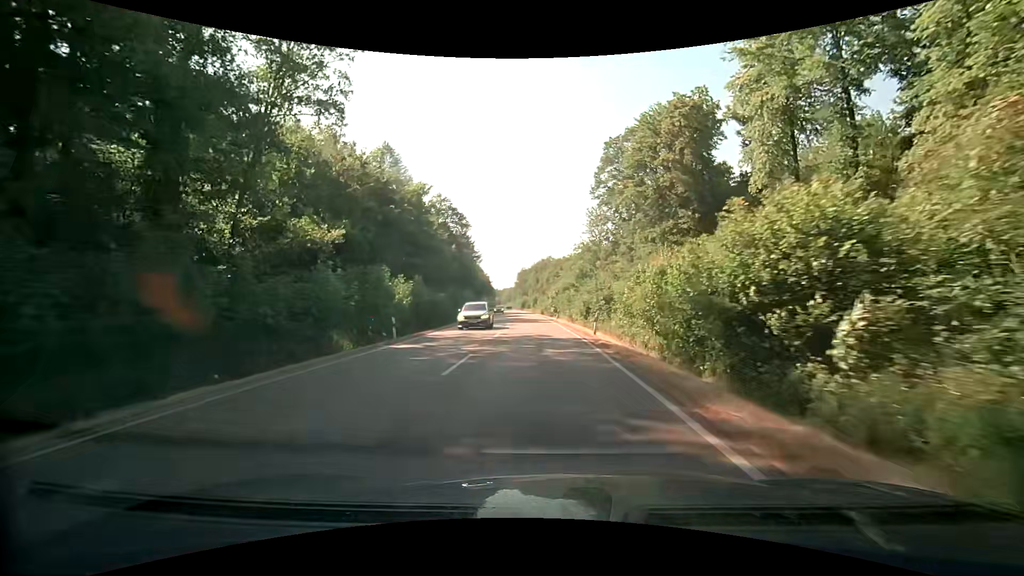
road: secondary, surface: asphalt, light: Day
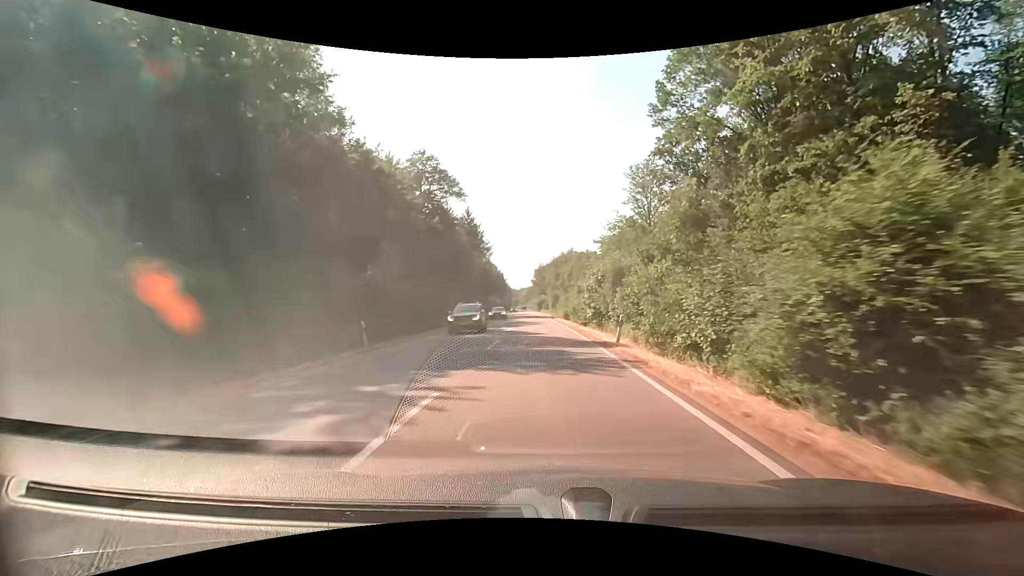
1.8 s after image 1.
(-0.7, +30.2) m; -2°
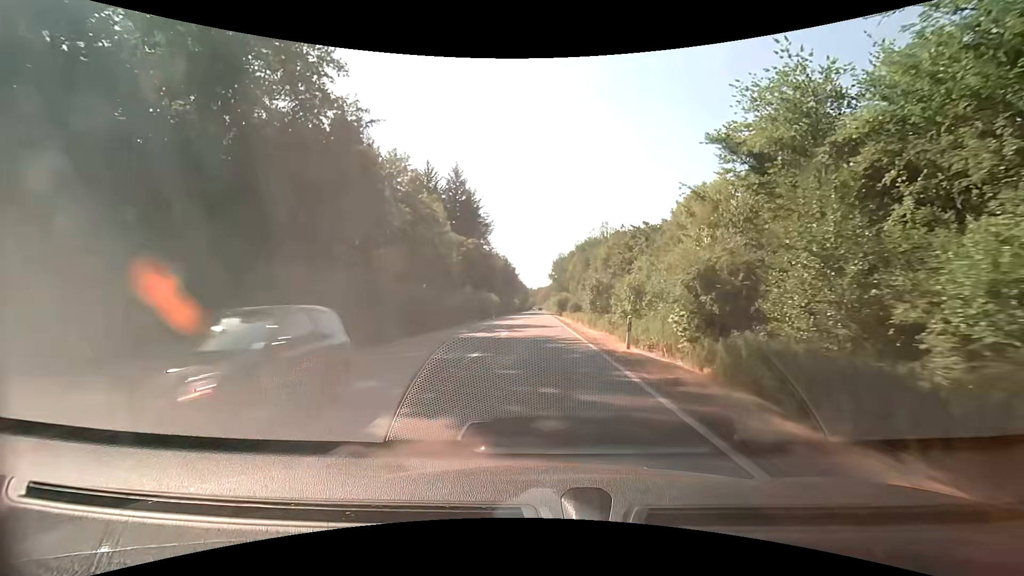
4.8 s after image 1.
(-1.3, +52.0) m; -3°
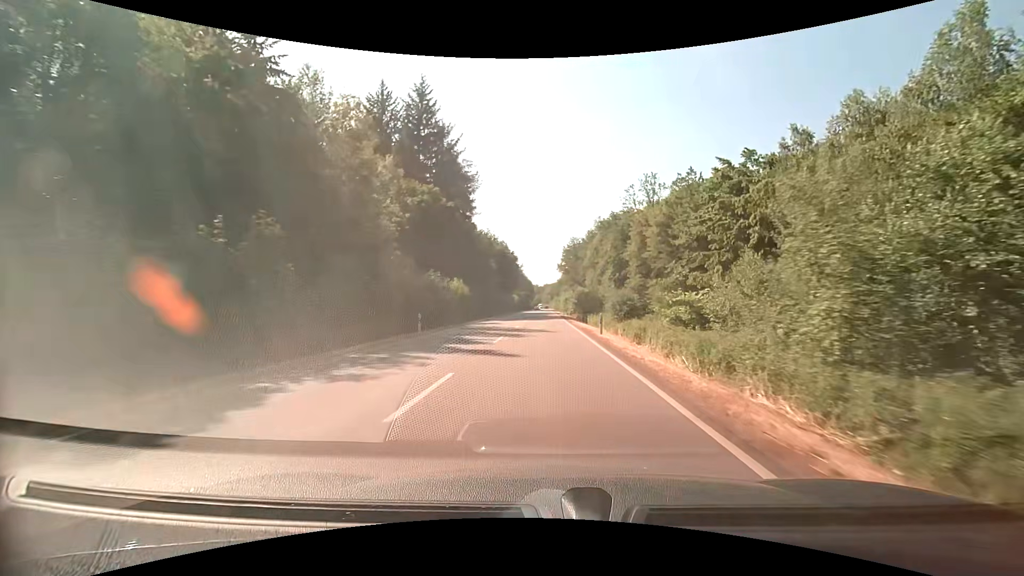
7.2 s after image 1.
(-0.3, +42.3) m; -1°
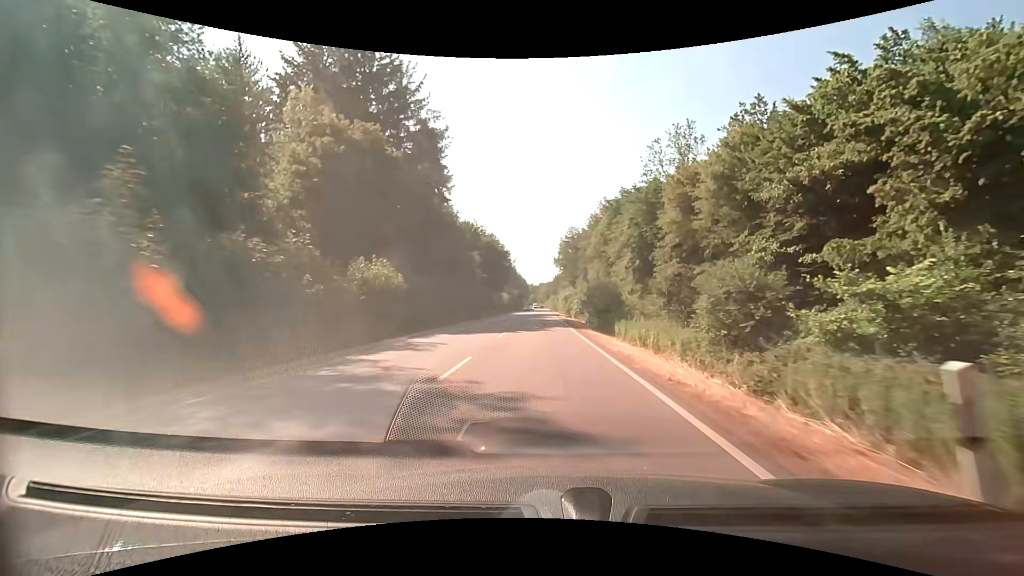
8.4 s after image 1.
(+0.1, +20.8) m; 0°
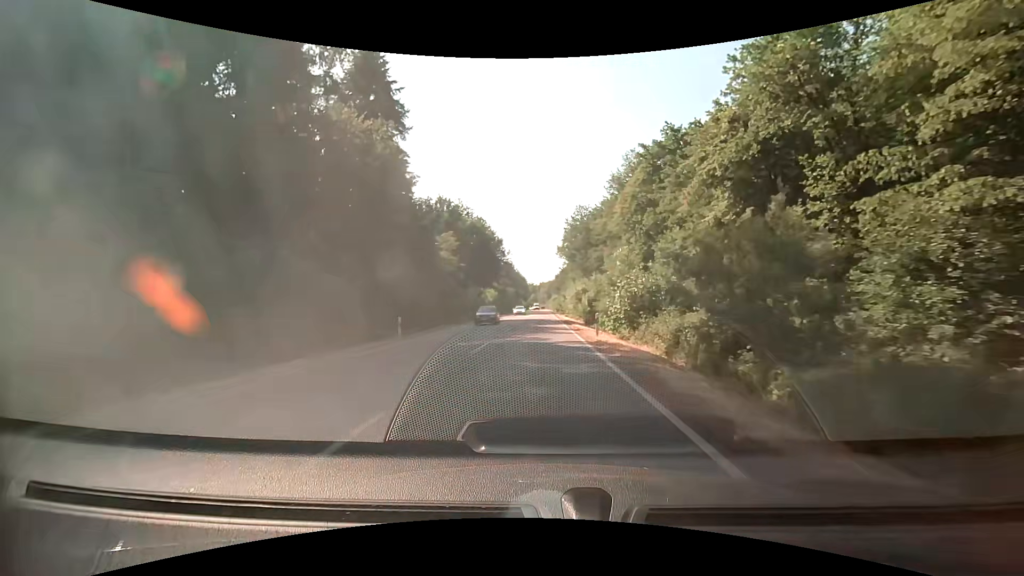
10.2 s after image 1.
(+0.2, +30.7) m; 0°
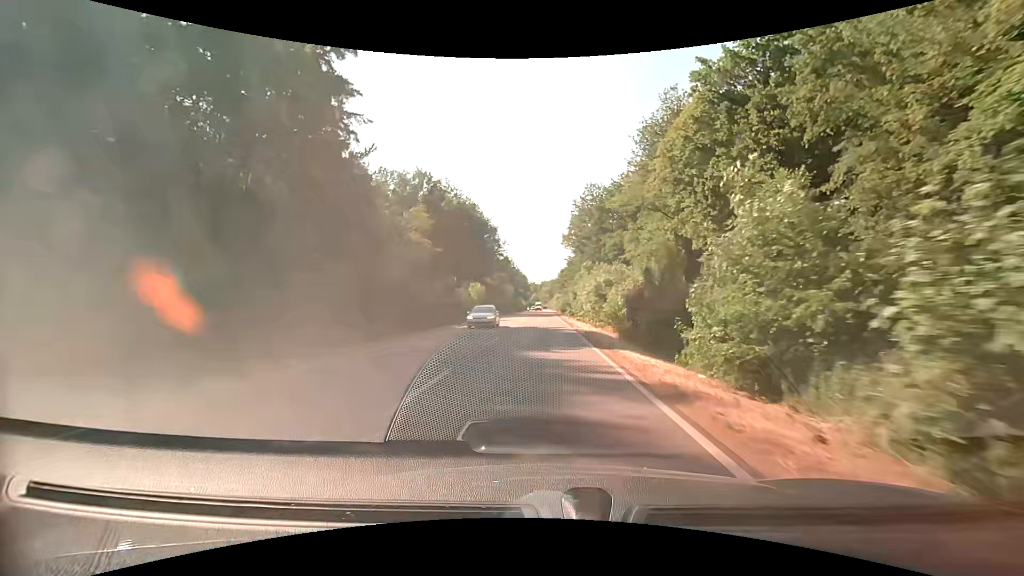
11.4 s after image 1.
(-0.1, +20.1) m; 0°
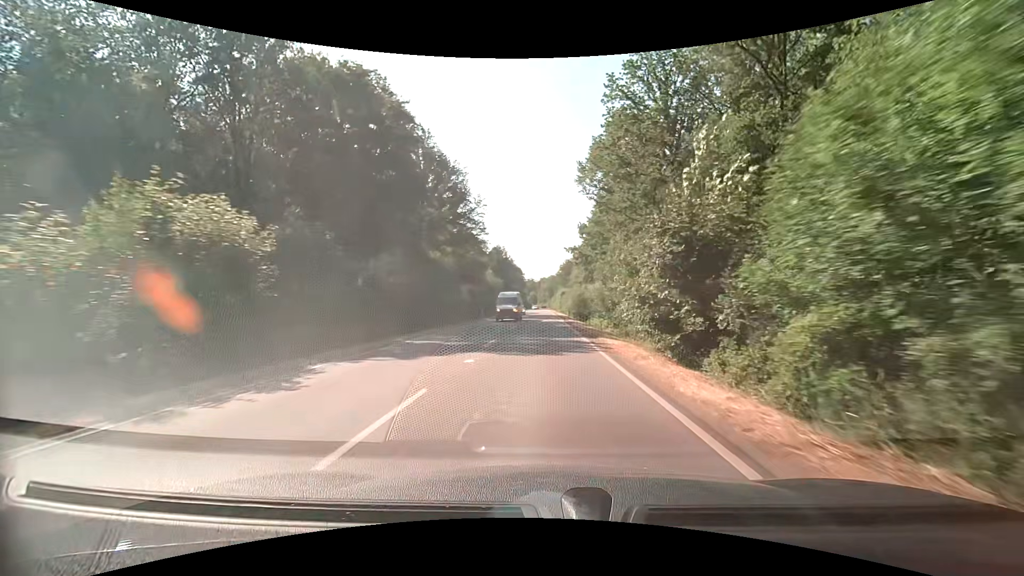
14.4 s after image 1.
(0.0, +50.3) m; 0°
(0, +10) (0, +20) (0, +30) (0, +40) (+1, +50) (+1, +60) (+1, +70) (+1, +80) (+1, +90) (+1, +100) m
